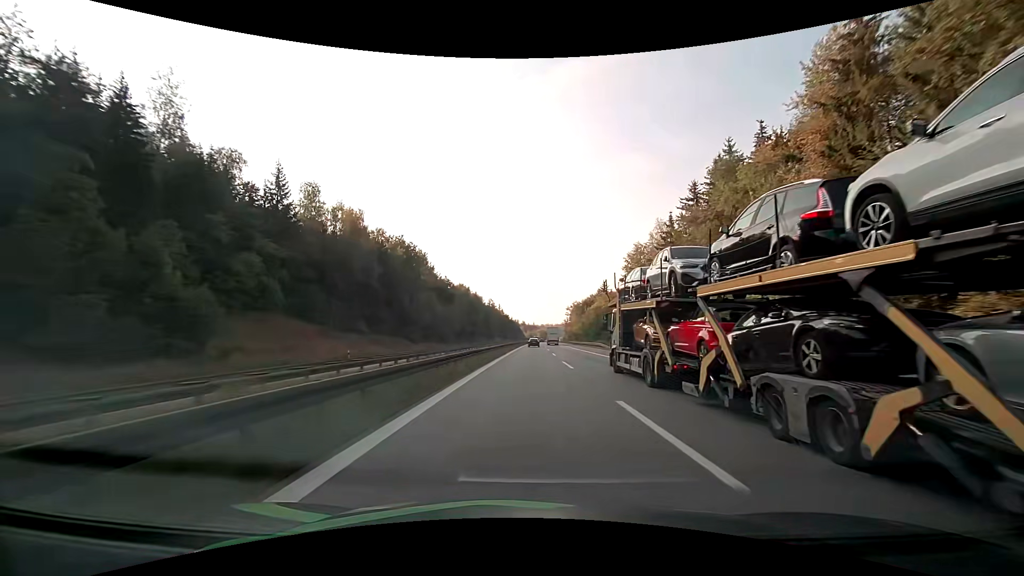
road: motorway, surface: asphalt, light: Day
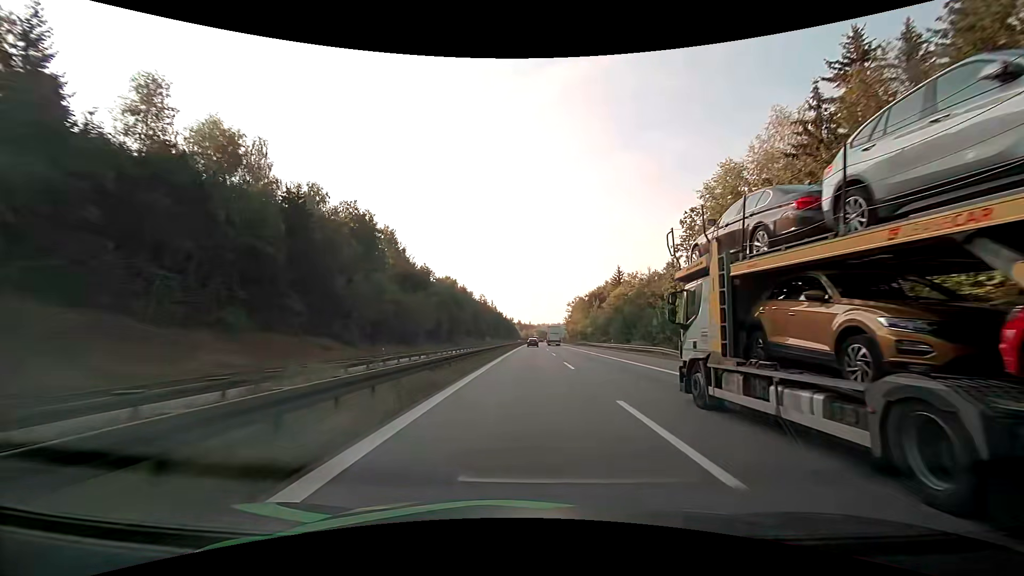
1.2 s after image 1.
(+0.1, +35.0) m; 0°
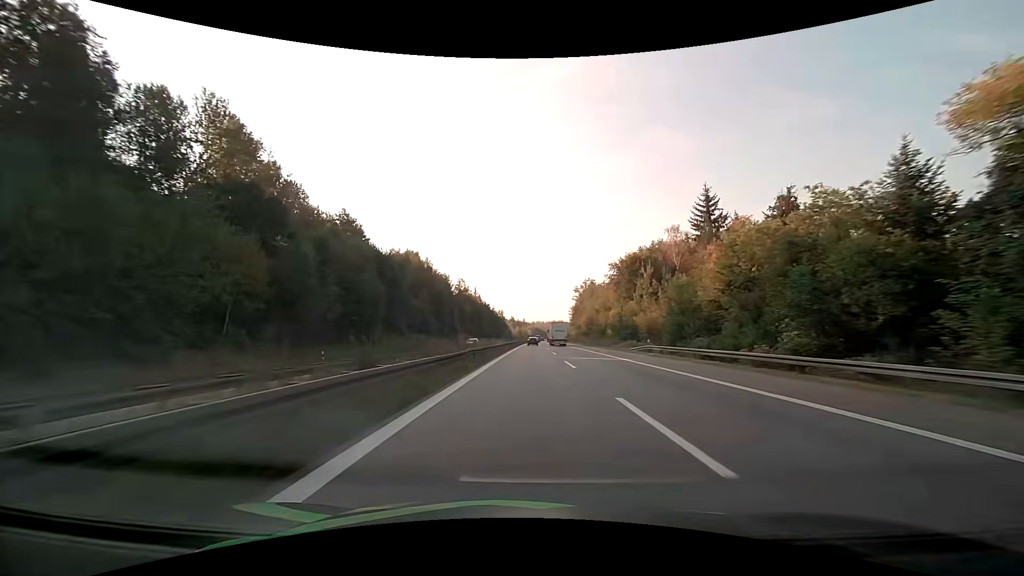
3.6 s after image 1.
(+0.5, +70.8) m; +1°
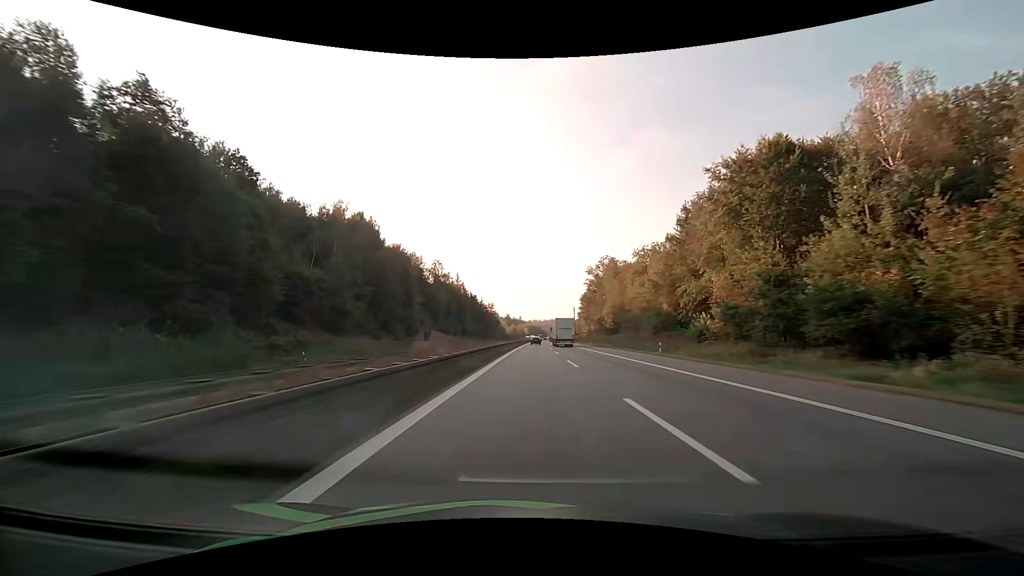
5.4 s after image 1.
(+0.2, +52.6) m; 0°
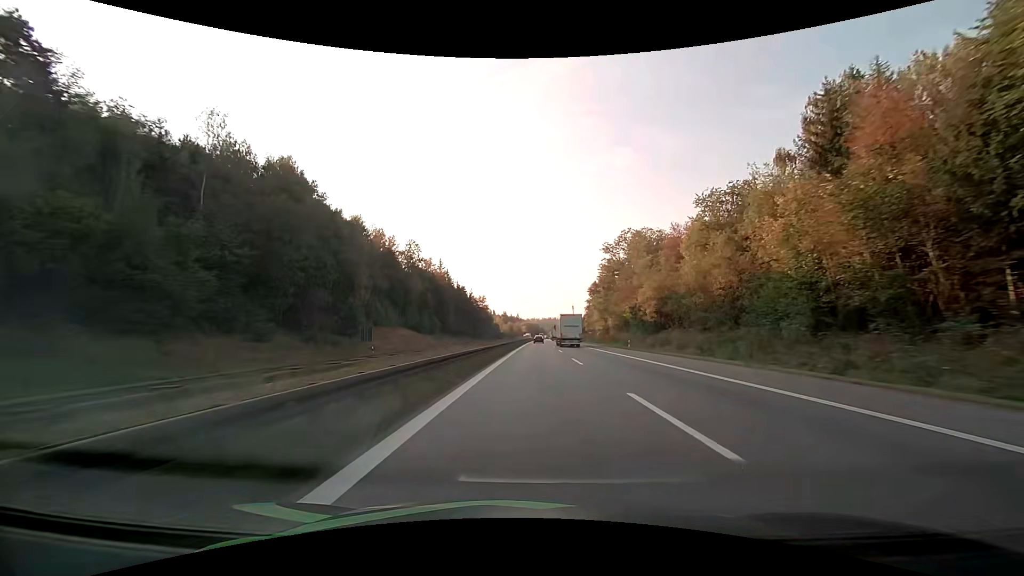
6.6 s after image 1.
(0.0, +34.5) m; 0°
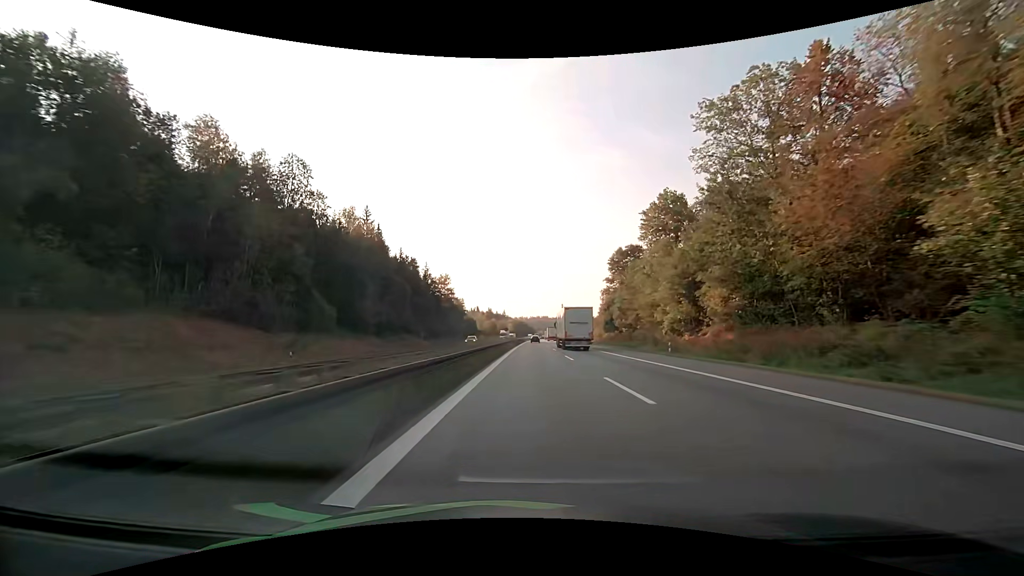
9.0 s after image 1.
(+0.8, +66.1) m; +2°
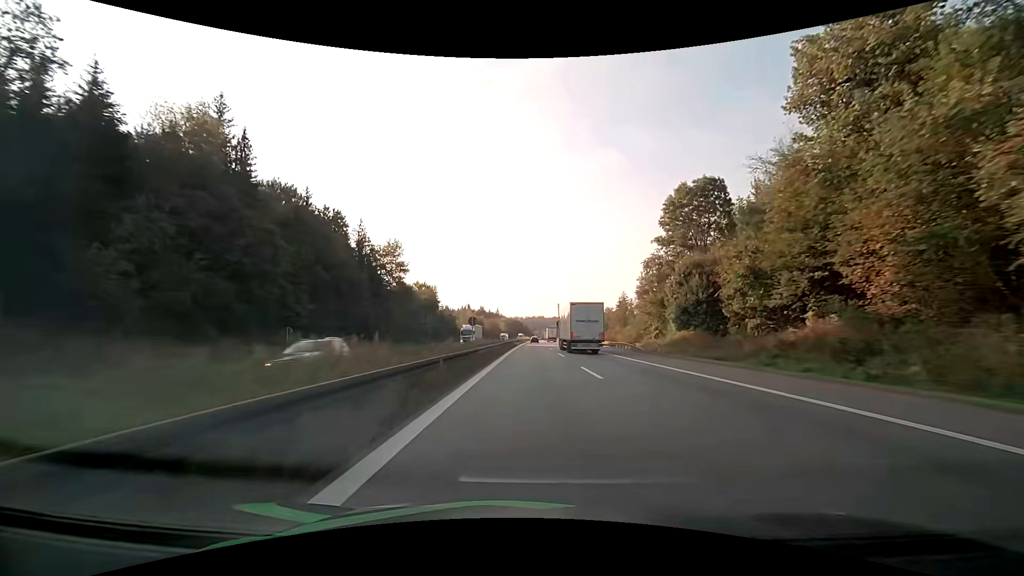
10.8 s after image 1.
(0.0, +46.7) m; 0°
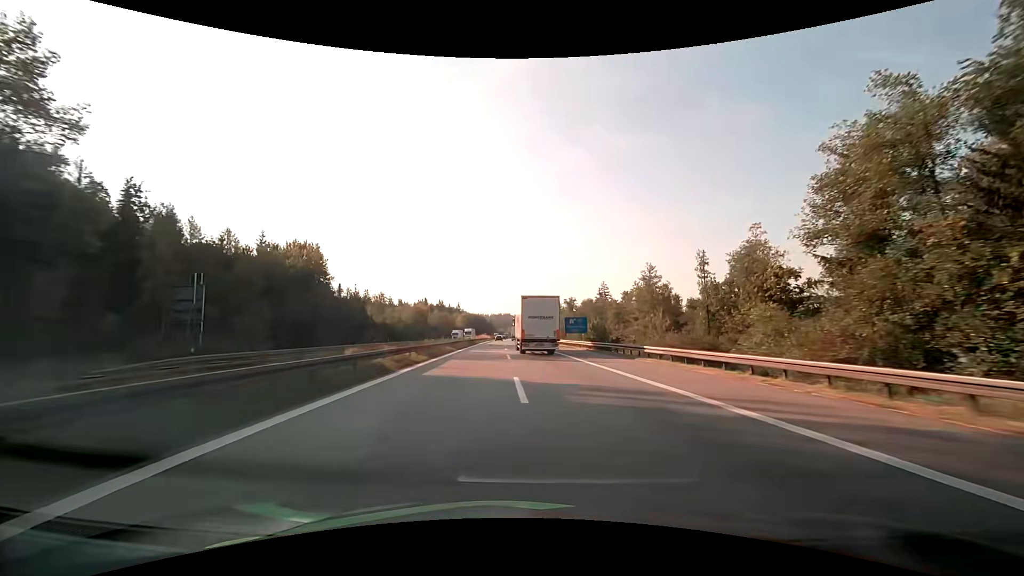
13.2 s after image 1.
(+1.8, +58.5) m; +4°
(0, +10) (0, +20) (0, +30) (0, +40) (-1, +50) (-1, +60) (-1, +70) (-2, +80) (-2, +90) (-3, +100) m
